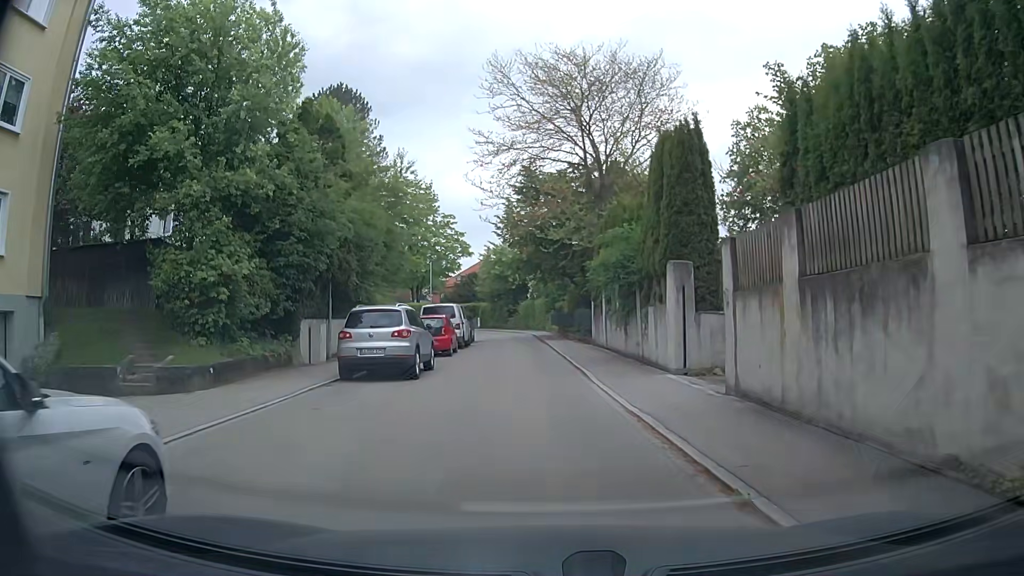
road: residential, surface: asphalt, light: Day
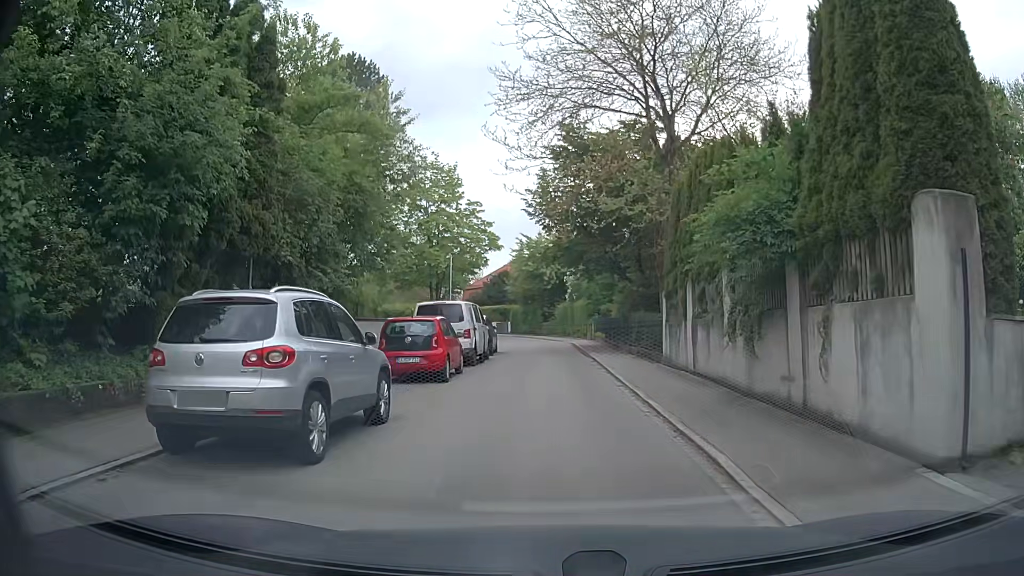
(-0.3, +8.9) m; -3°
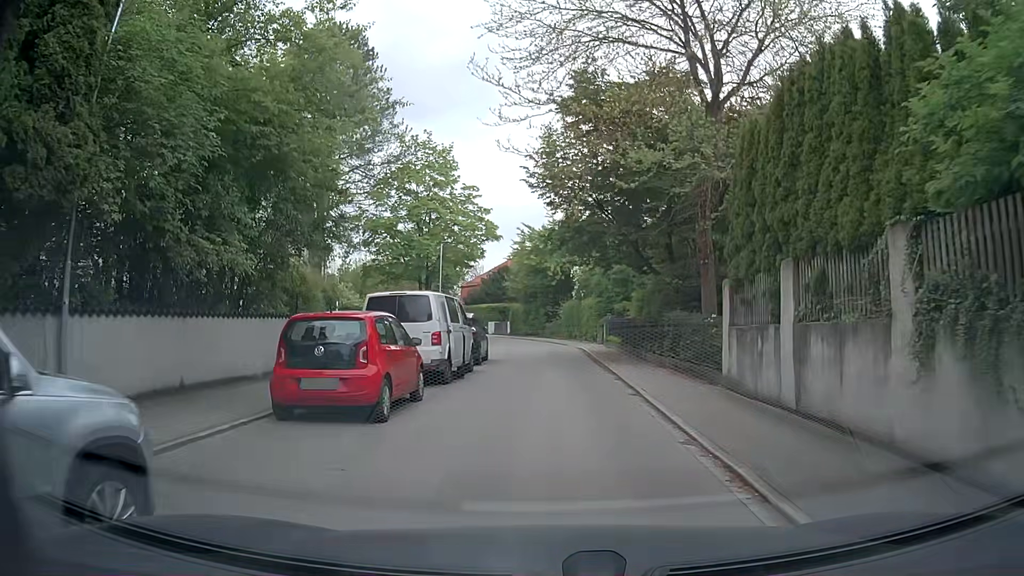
(0.0, +6.2) m; +1°
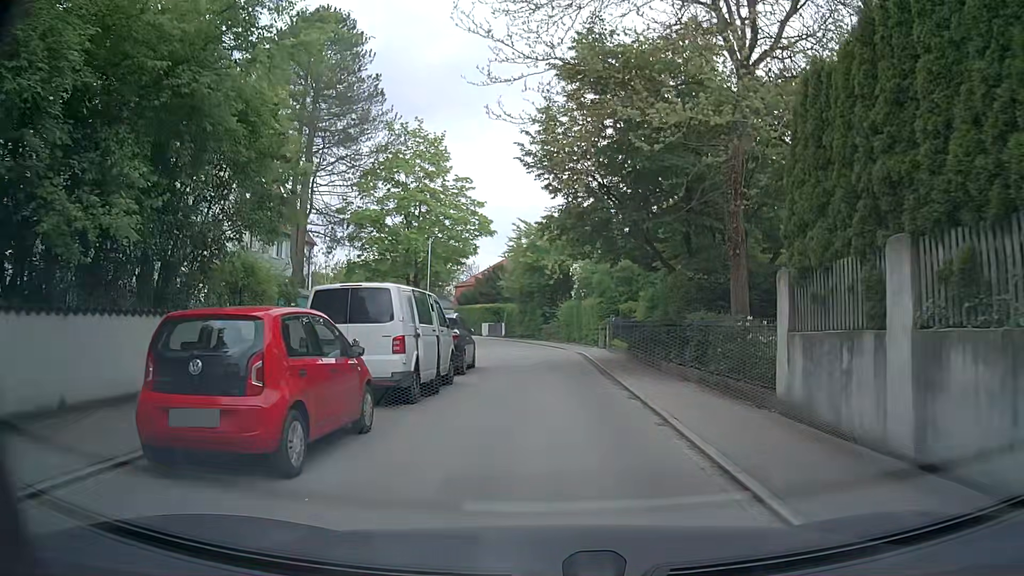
(-0.1, +3.3) m; 0°
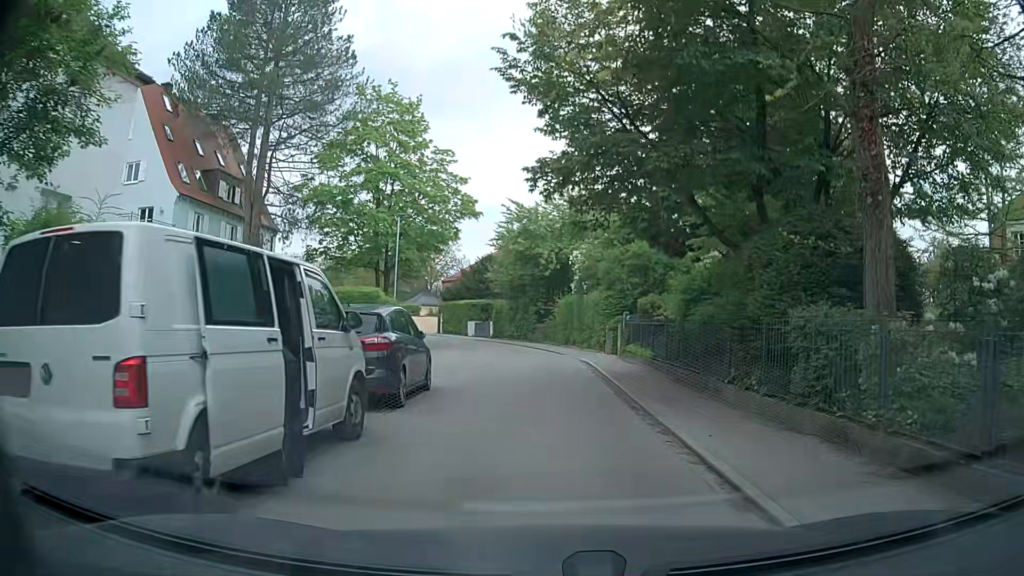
(0.0, +7.1) m; +1°
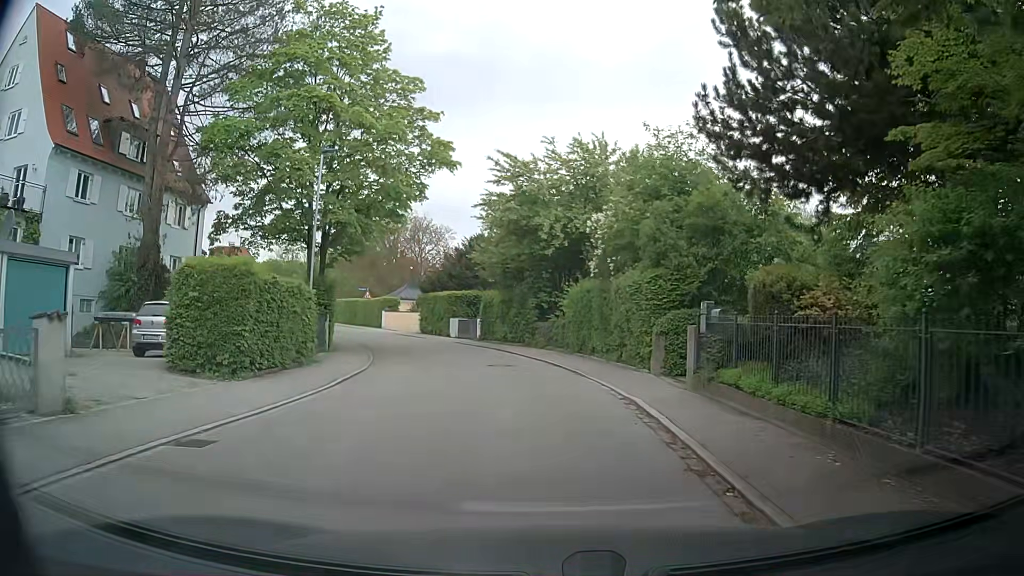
(-0.2, +11.7) m; -1°
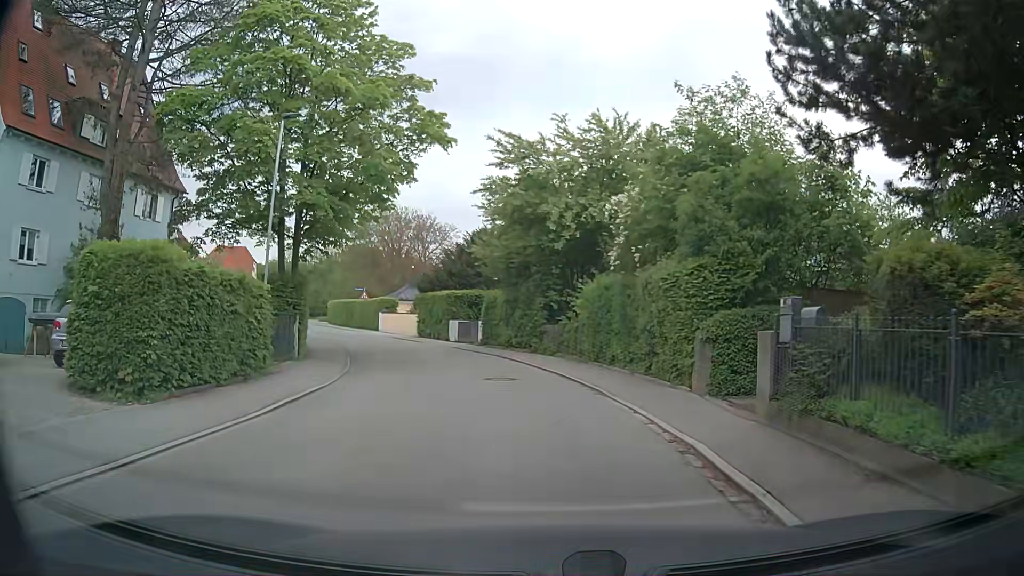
(0.0, +3.9) m; -1°
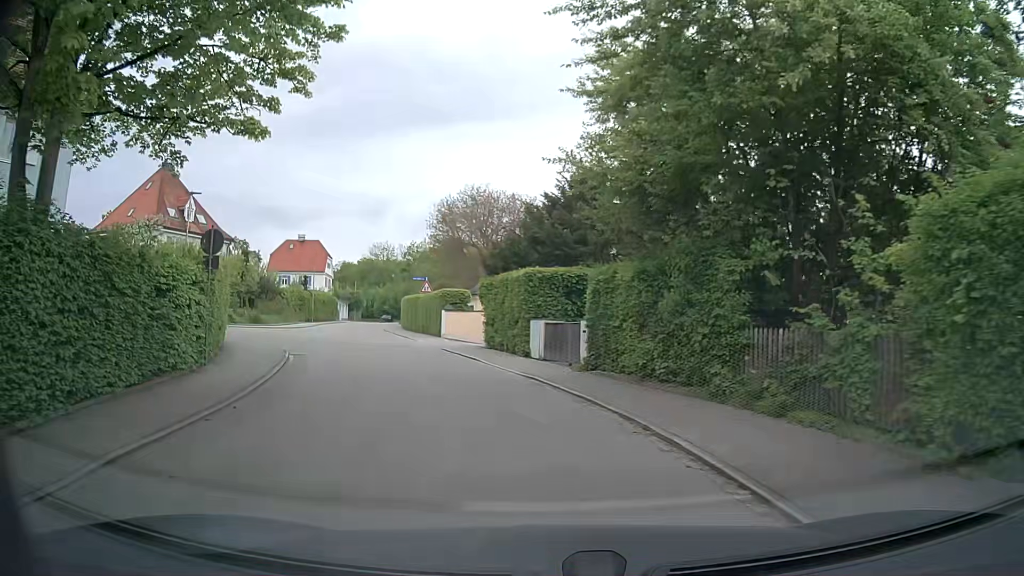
(-0.8, +16.4) m; -9°
(-1, +10) (-3, +20) (-7, +29) (-10, +39) (-13, +48) (-15, +58) (-17, +68) (-19, +78) (-20, +87) (-22, +97) m
